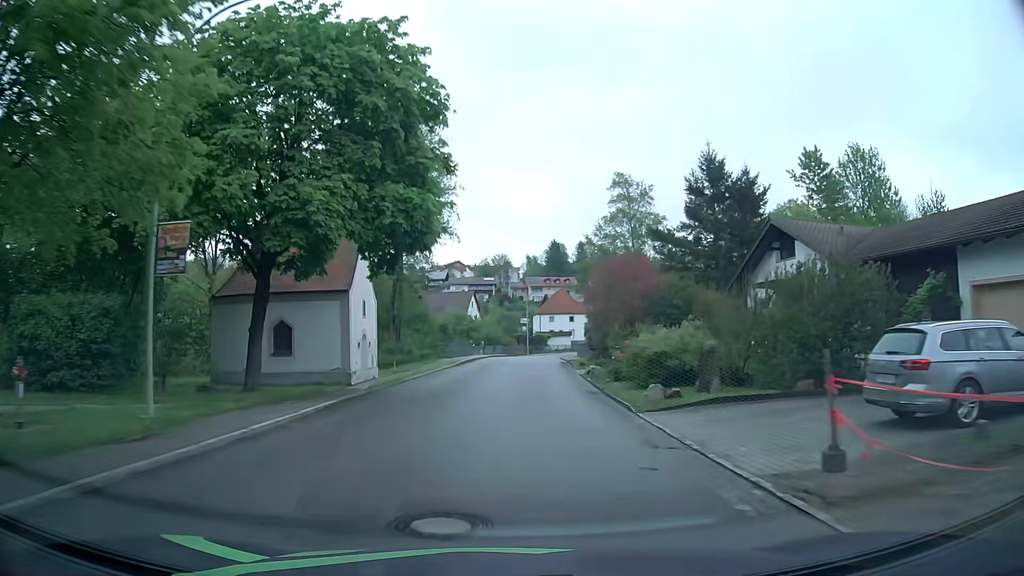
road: tertiary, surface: asphalt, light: Day
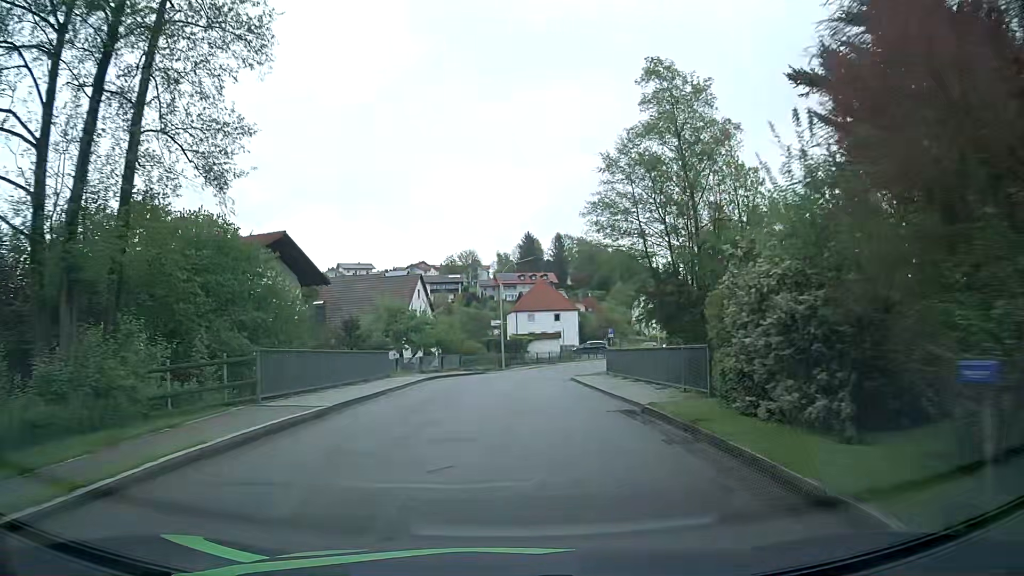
(+0.5, +30.5) m; +2°
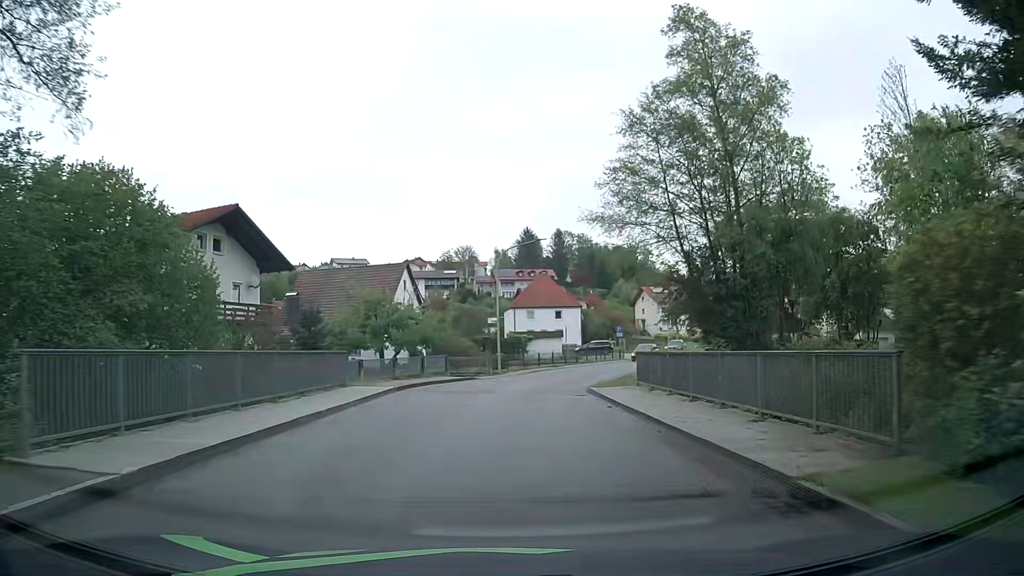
(0.0, +7.4) m; +1°
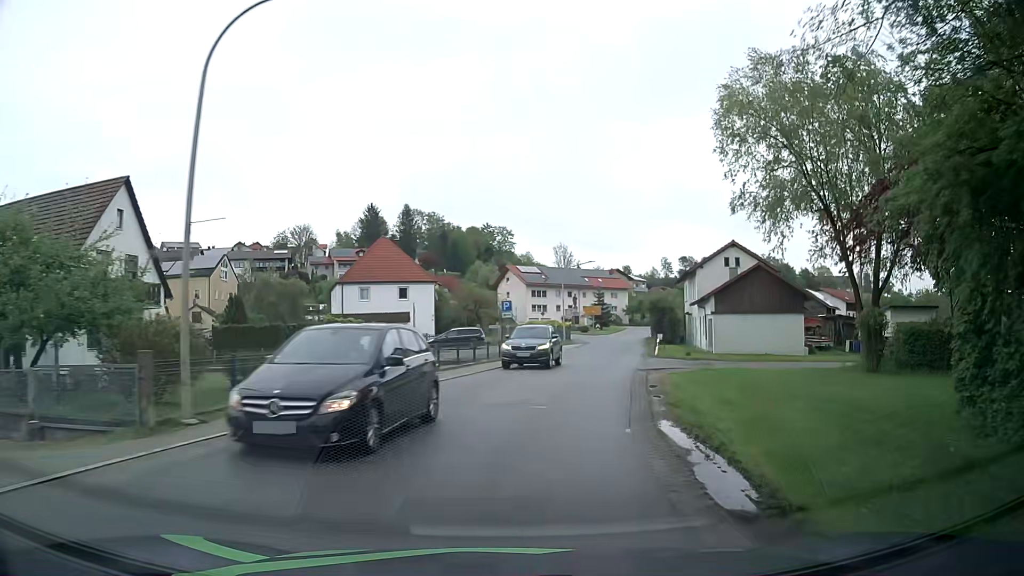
(+1.9, +27.4) m; +13°
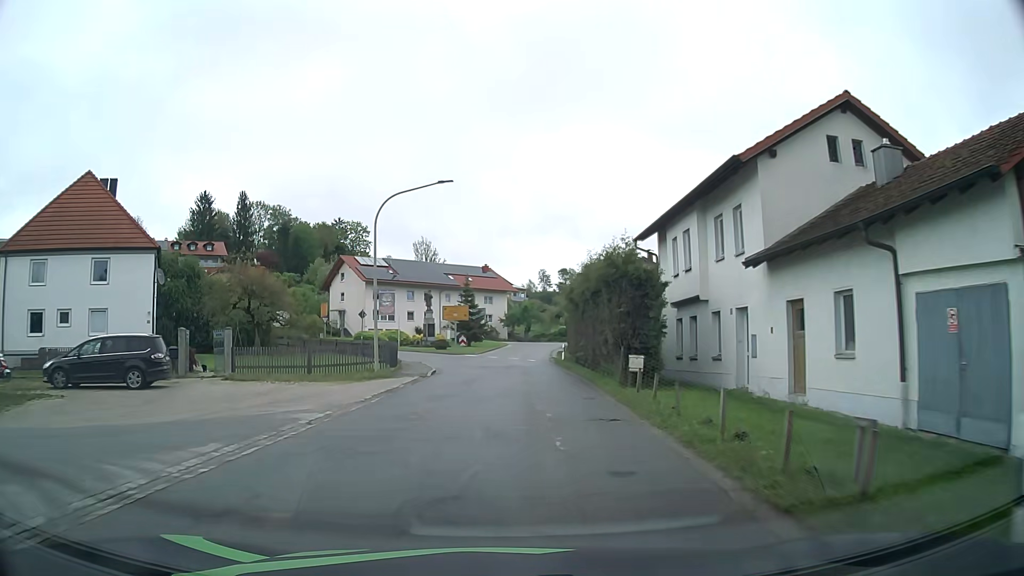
(+5.1, +34.9) m; +11°
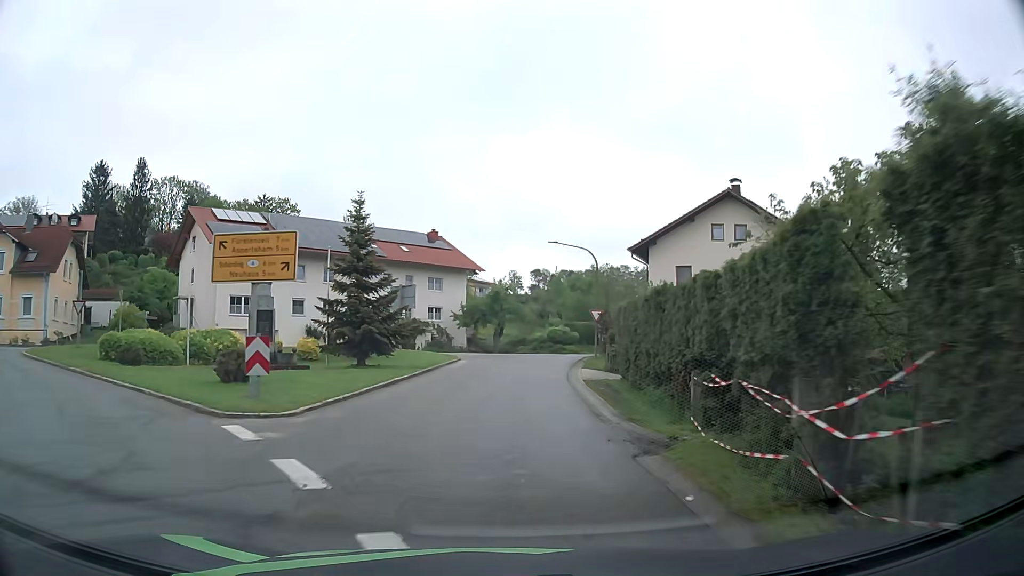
(+1.0, +38.2) m; +3°
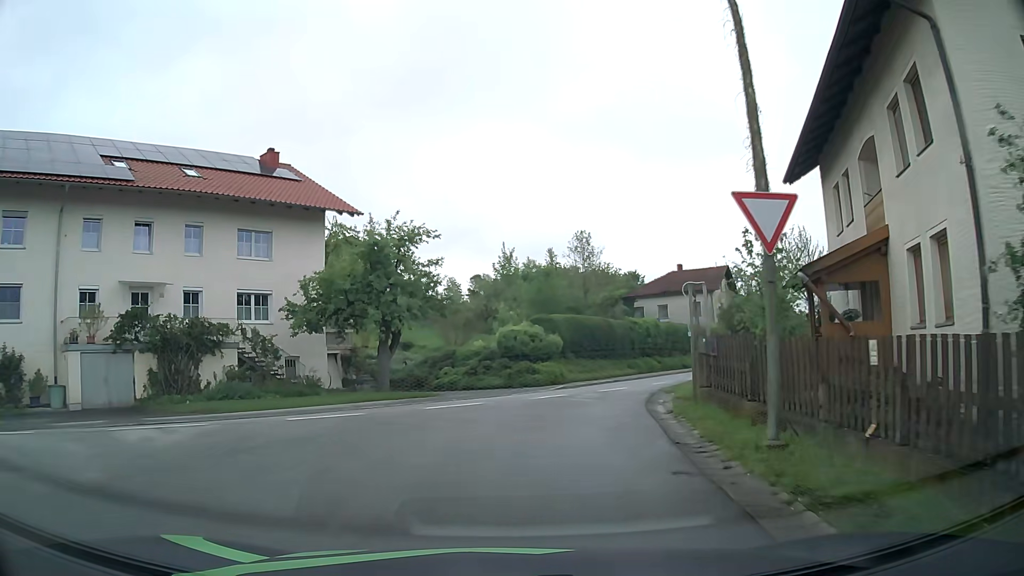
(+1.3, +32.1) m; +5°
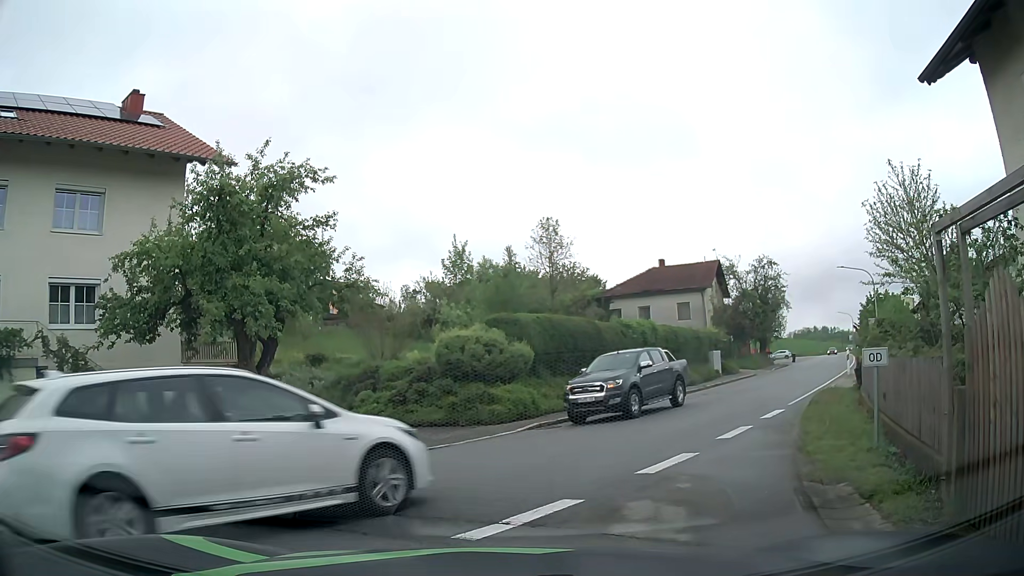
(+0.3, +9.3) m; +4°
